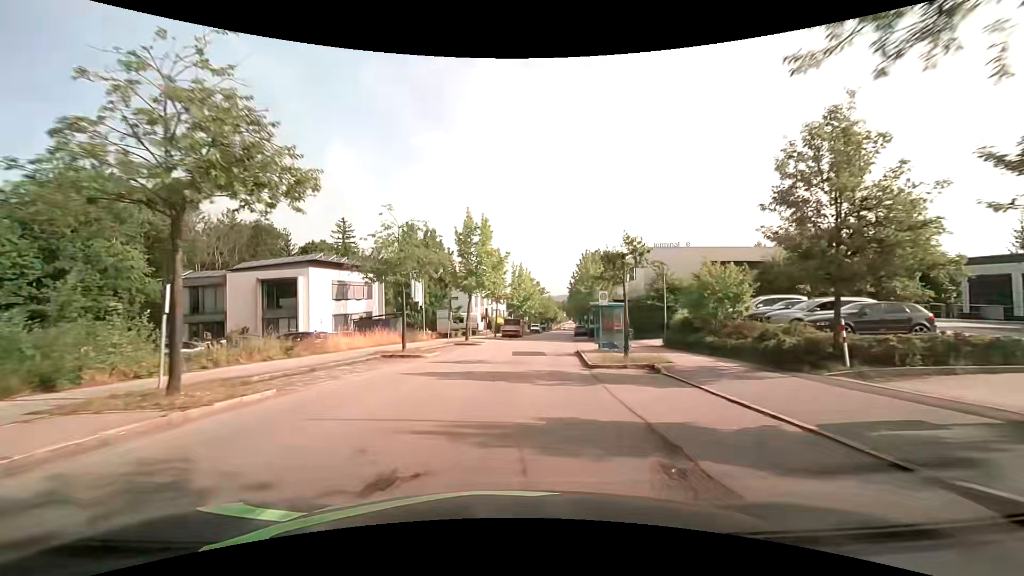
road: residential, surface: asphalt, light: Day
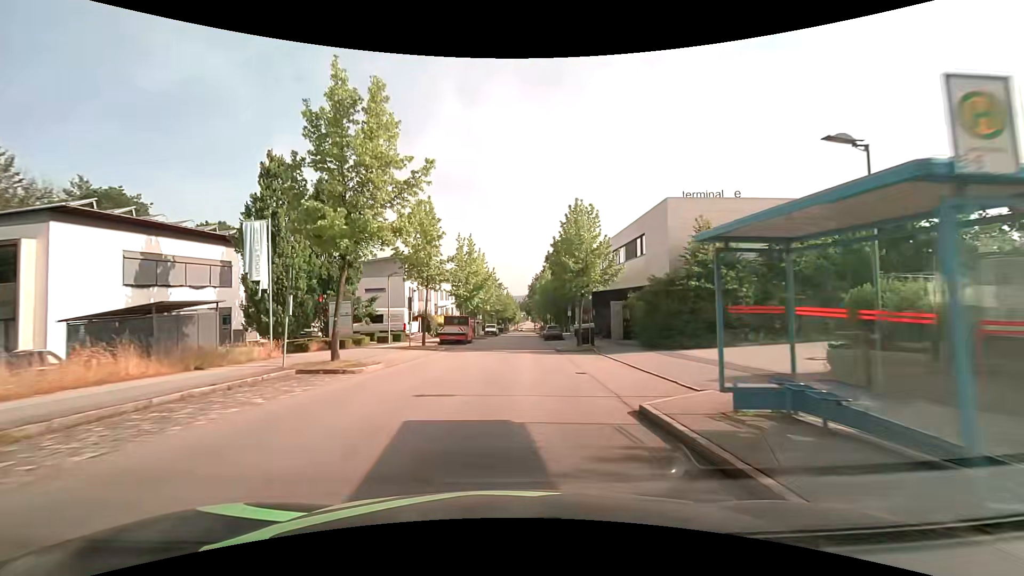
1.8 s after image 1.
(+0.9, +20.5) m; +5°
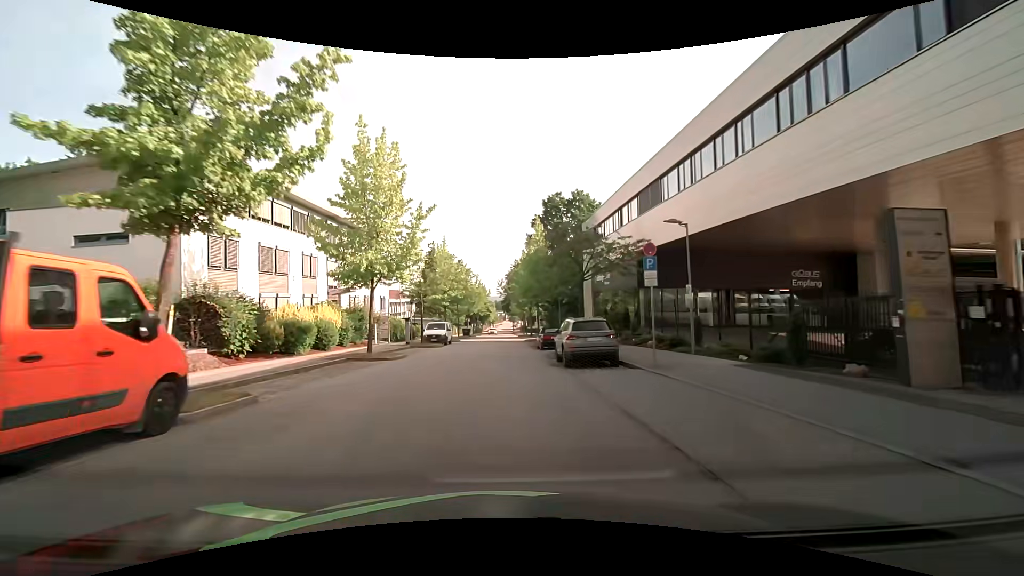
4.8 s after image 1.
(+1.1, +35.8) m; +2°
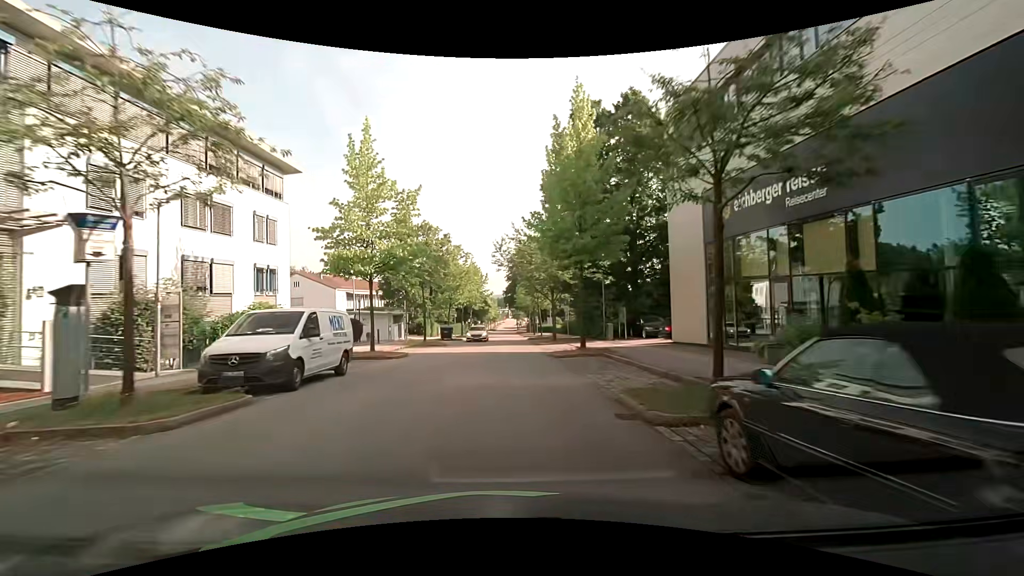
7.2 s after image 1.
(-0.1, +28.4) m; 0°
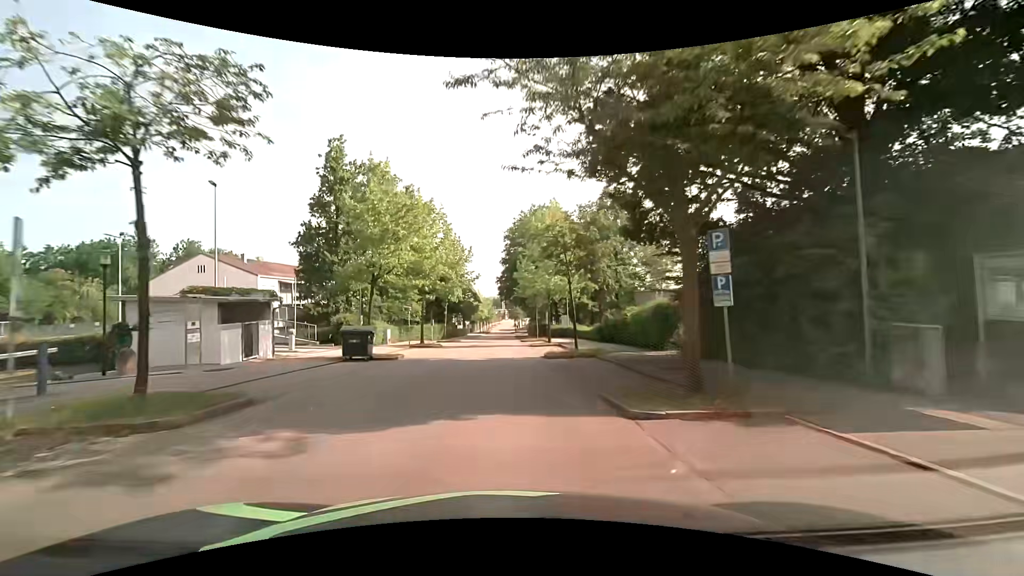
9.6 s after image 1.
(+0.1, +27.7) m; 0°
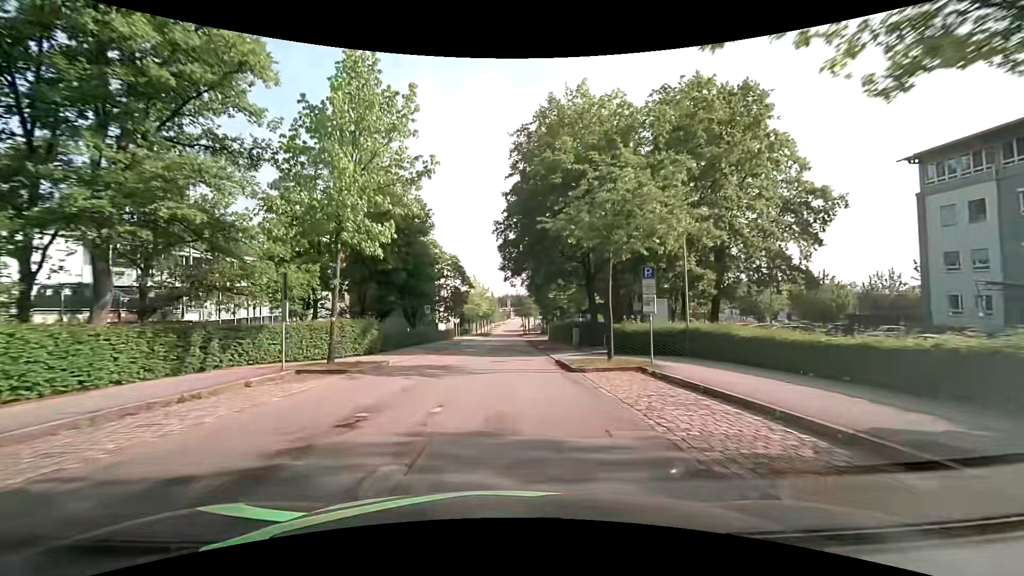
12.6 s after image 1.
(-0.1, +34.2) m; -1°
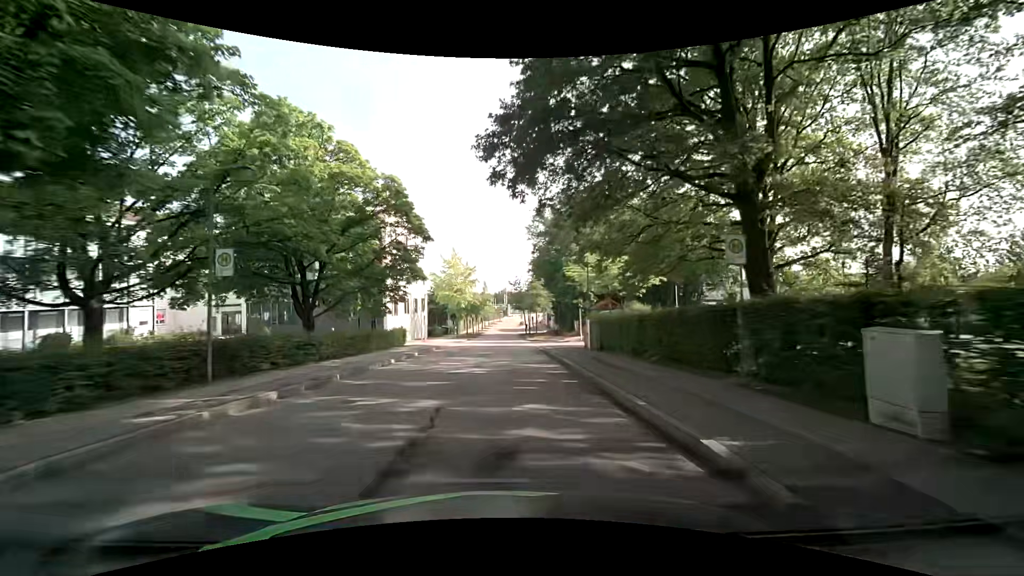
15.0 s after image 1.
(+0.3, +29.2) m; 0°
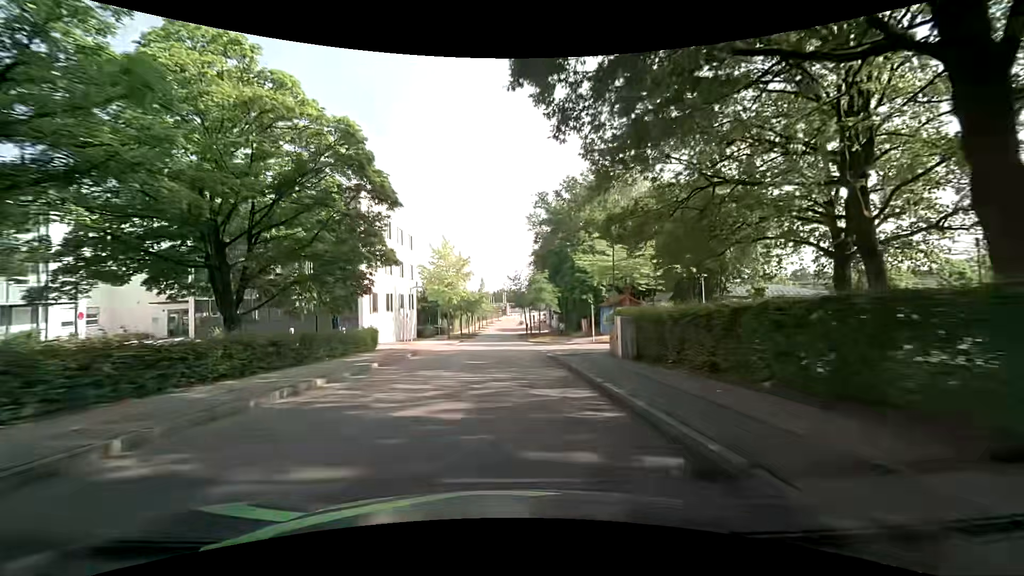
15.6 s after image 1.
(+0.1, +7.4) m; +1°
(0, +10) (0, +20) (0, +30) (0, +40) (0, +50) (0, +60) (0, +70) (0, +80) (0, +90) (0, +100) m
